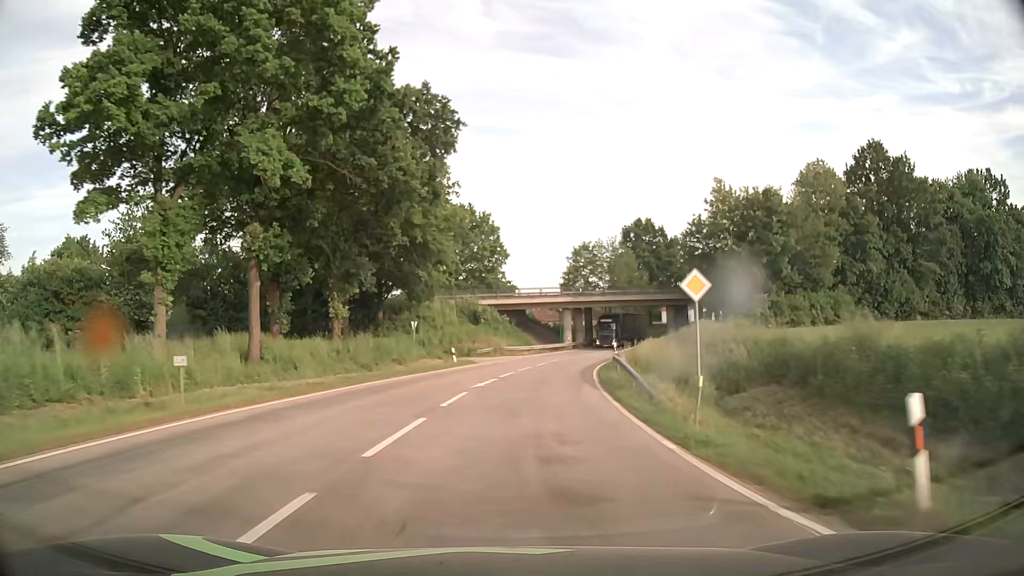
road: tertiary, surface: asphalt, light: Day
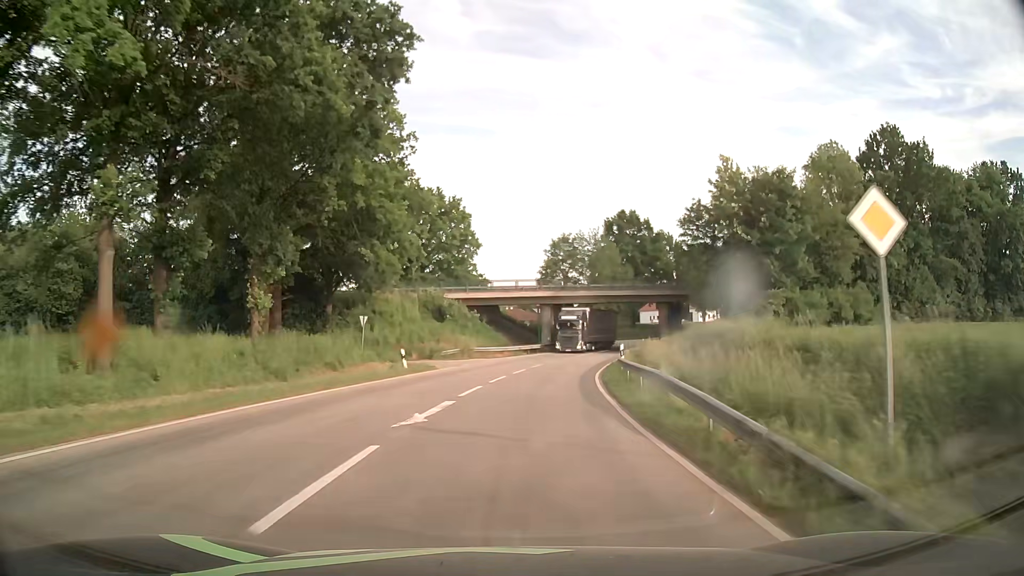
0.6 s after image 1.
(+0.2, +9.7) m; +2°
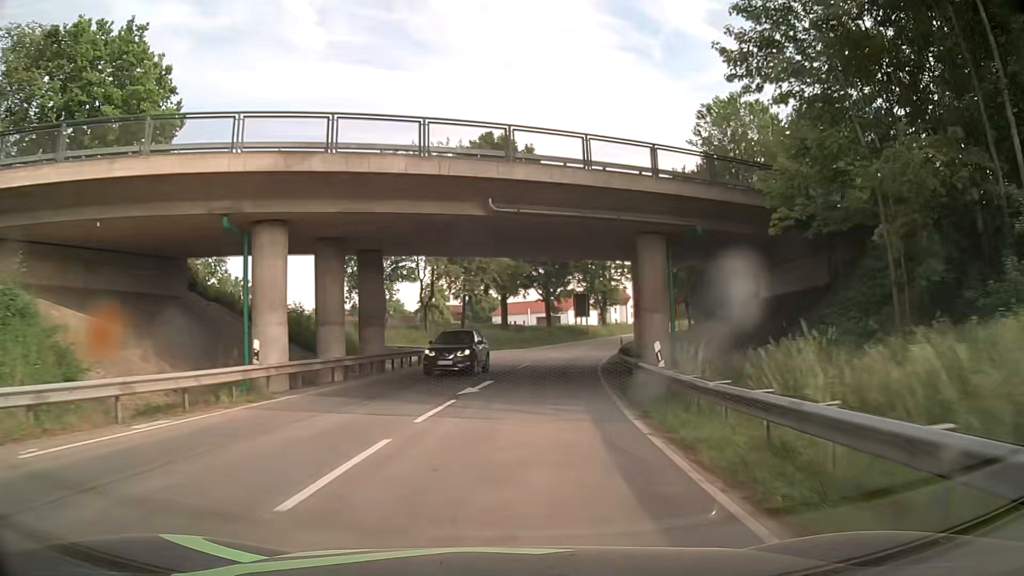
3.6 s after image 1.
(+5.8, +48.3) m; +13°
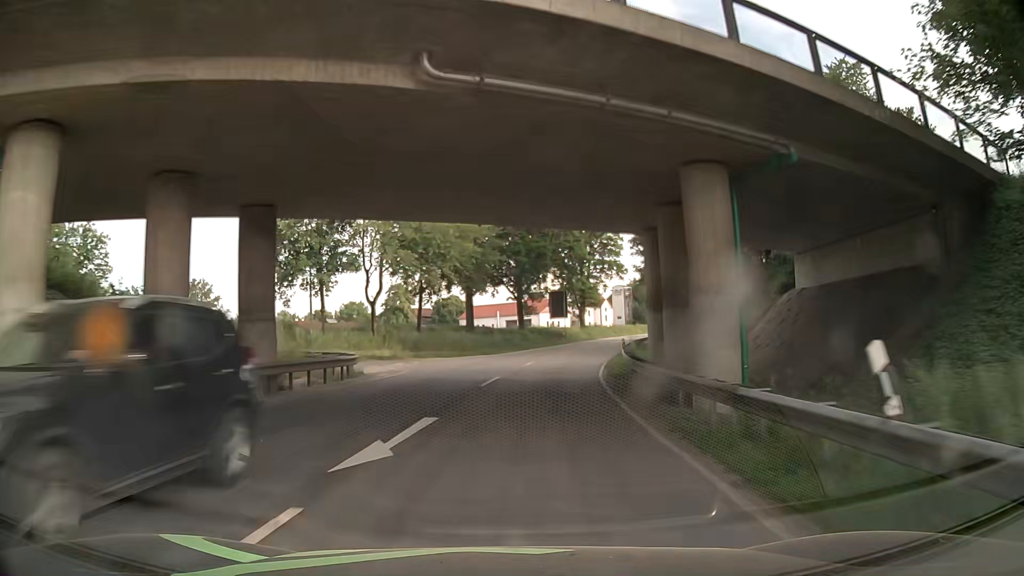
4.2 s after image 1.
(+0.3, +9.9) m; +3°
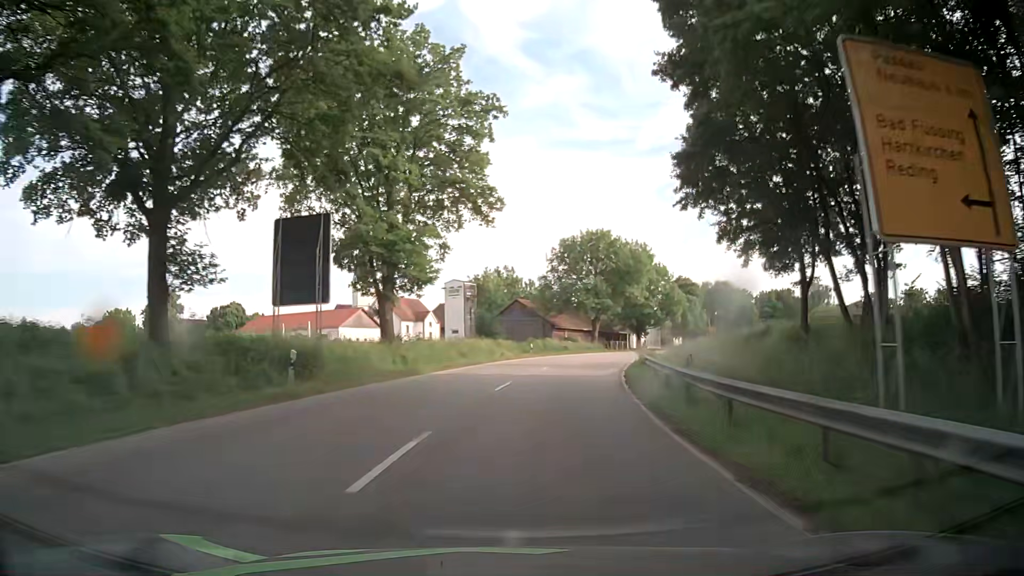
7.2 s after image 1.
(+5.1, +50.4) m; +15°
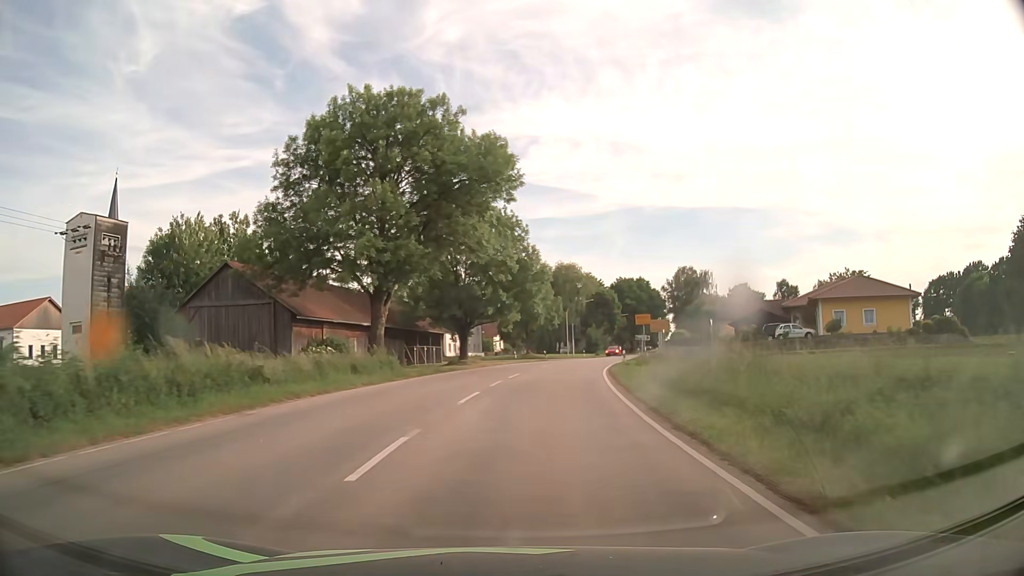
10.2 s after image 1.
(+6.7, +47.2) m; +17°
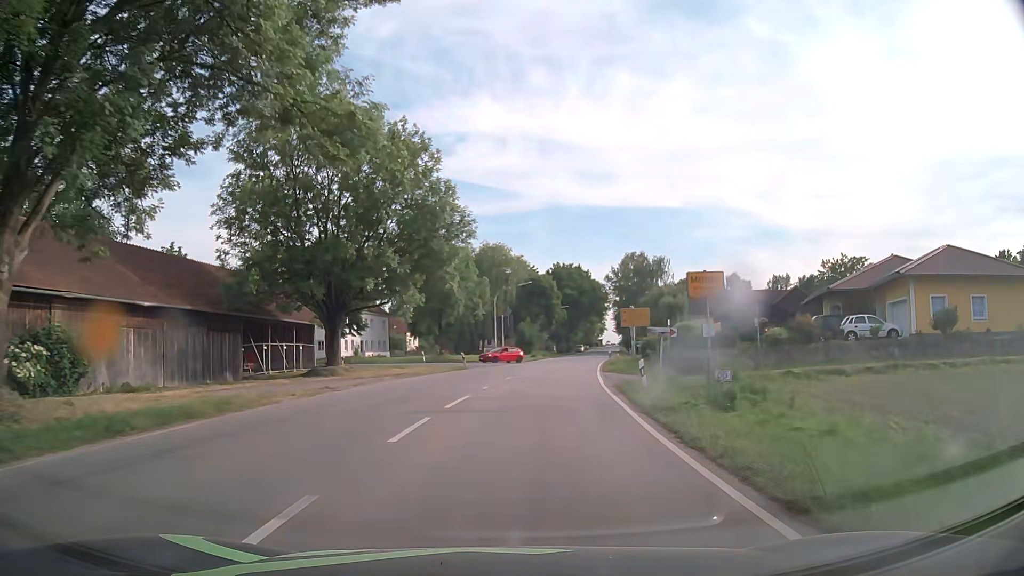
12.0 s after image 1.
(+1.4, +23.6) m; +6°
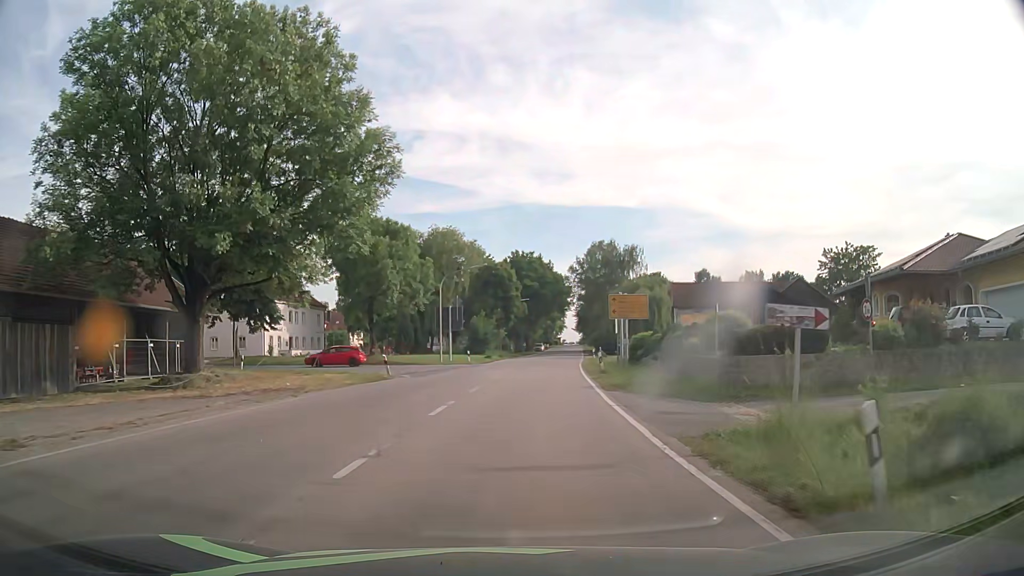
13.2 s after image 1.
(+0.5, +13.3) m; +4°
(0, +10) (+1, +20) (+1, +30) (-1, +39) (-9, +45) (-19, +48) (-29, +49) (-39, +50) (-49, +51) (-59, +52) m
